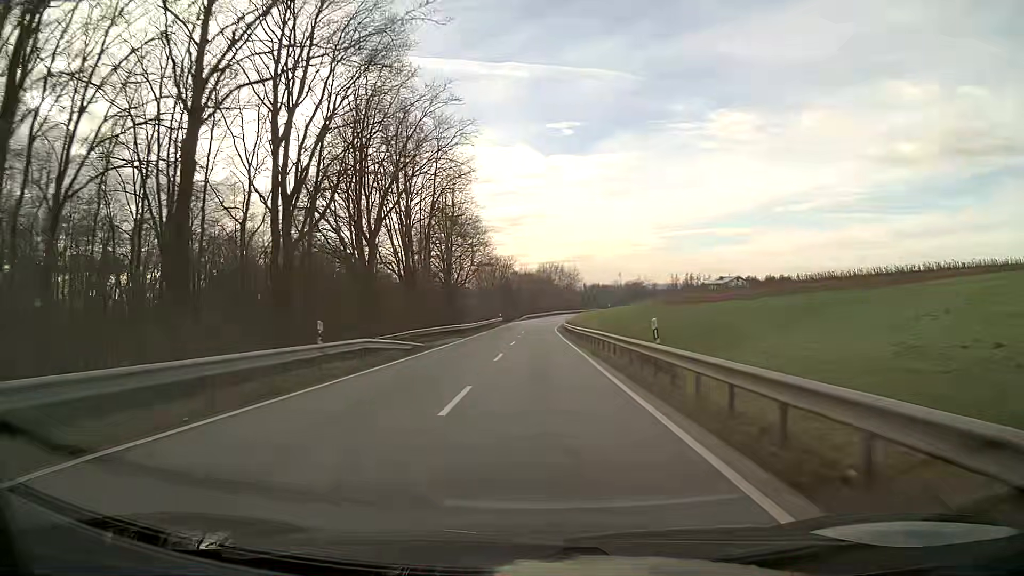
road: secondary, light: Day
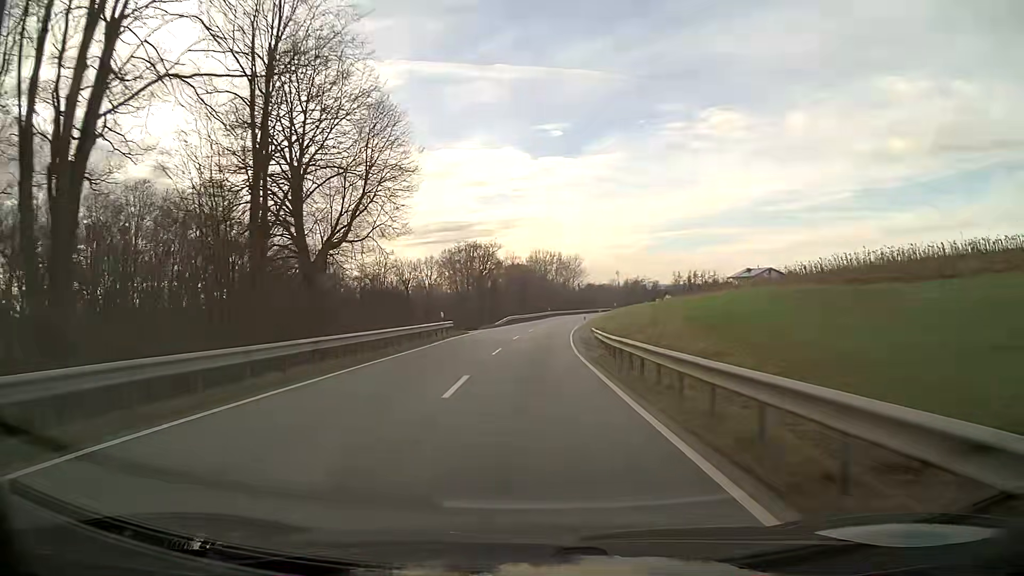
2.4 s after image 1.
(+0.4, +46.2) m; +1°
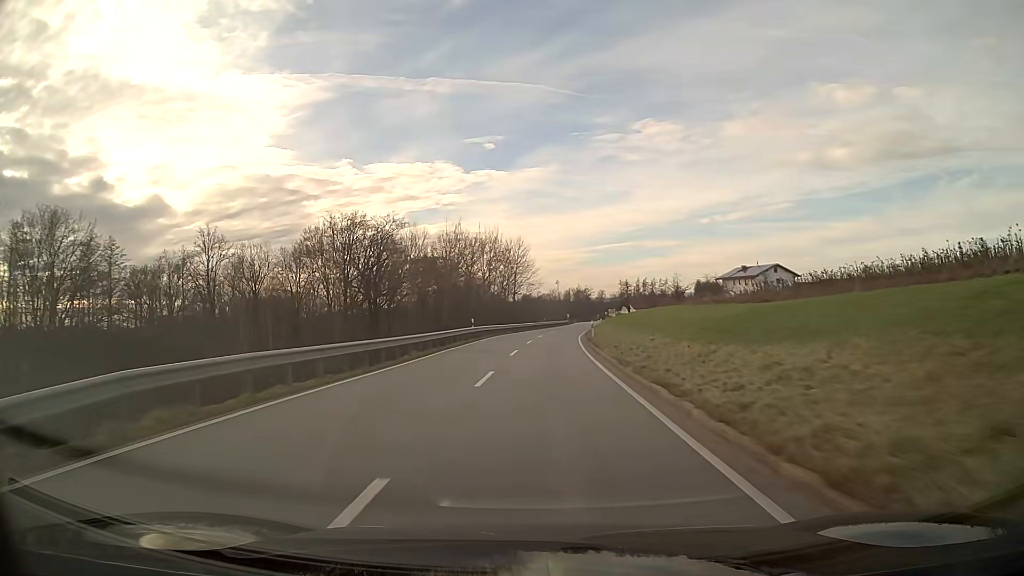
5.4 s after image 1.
(+2.1, +57.3) m; +6°
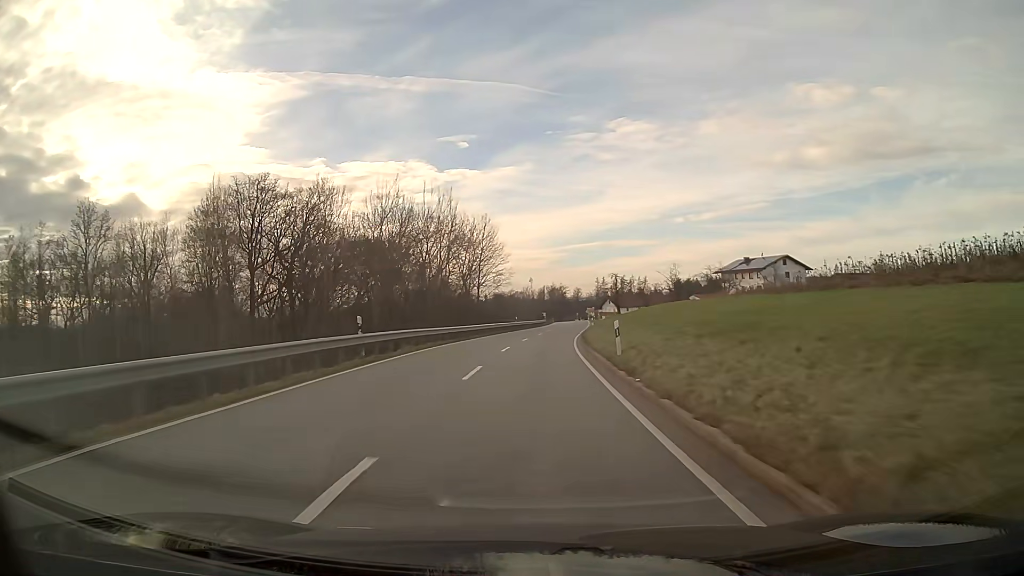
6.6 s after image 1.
(+0.5, +23.3) m; +2°
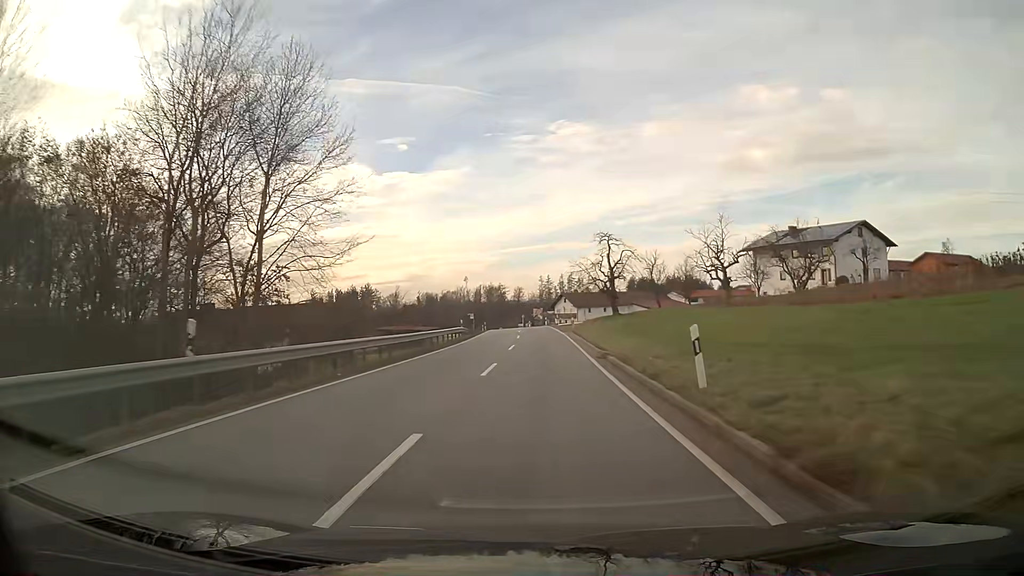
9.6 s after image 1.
(+2.4, +58.4) m; +5°
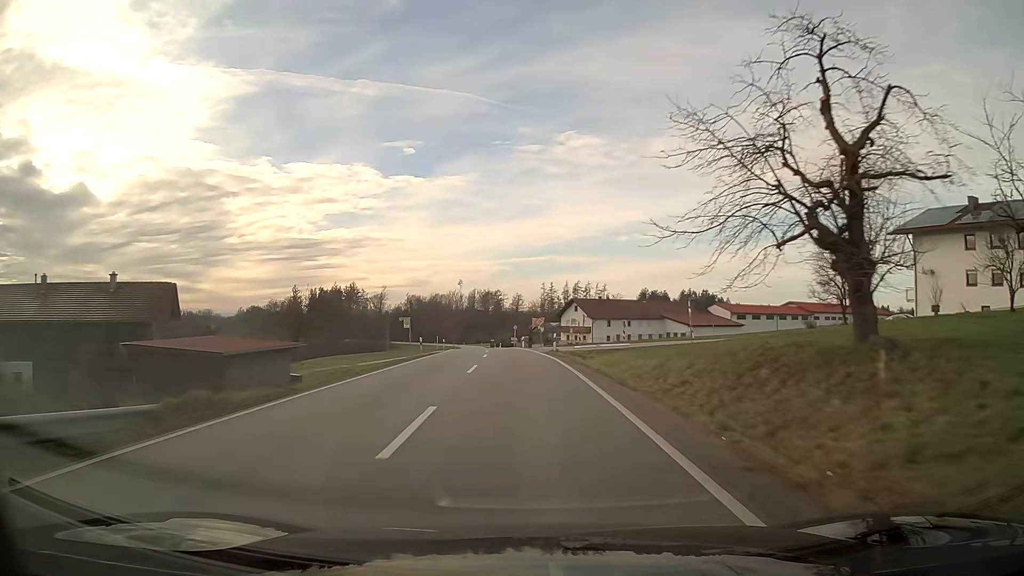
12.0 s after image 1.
(0.0, +45.2) m; -1°
